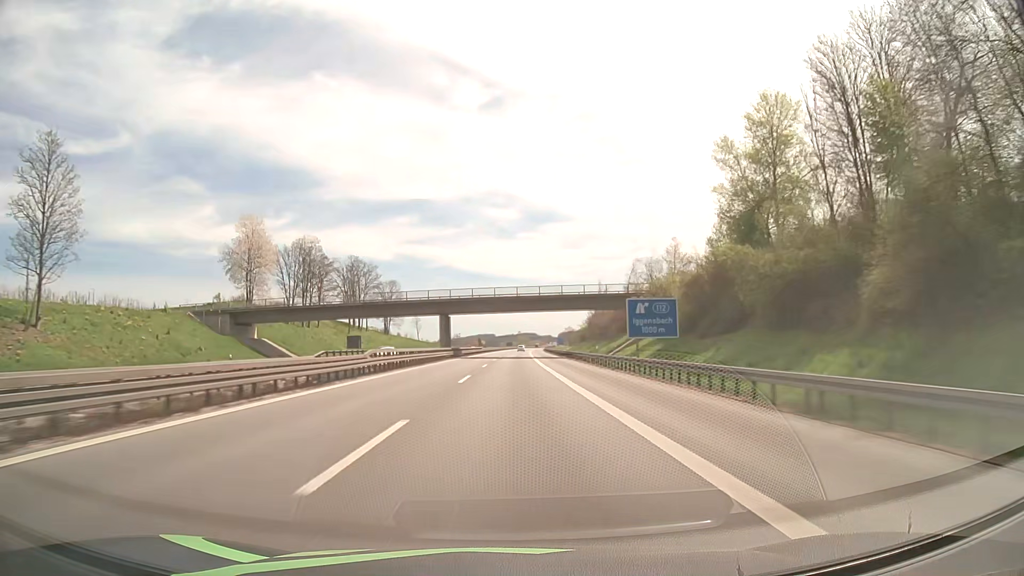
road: motorway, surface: asphalt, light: Day
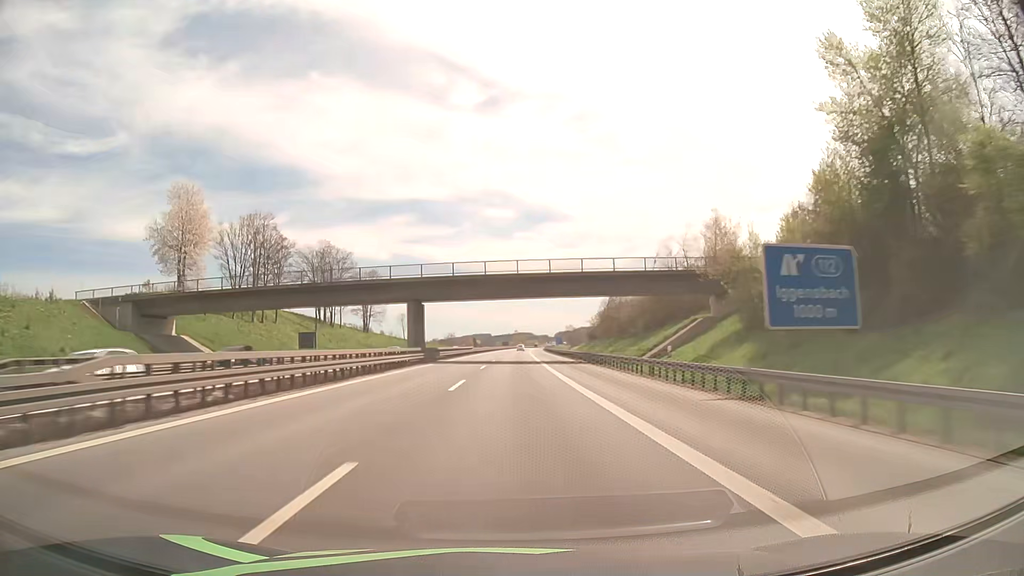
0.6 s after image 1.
(+0.1, +22.9) m; 0°
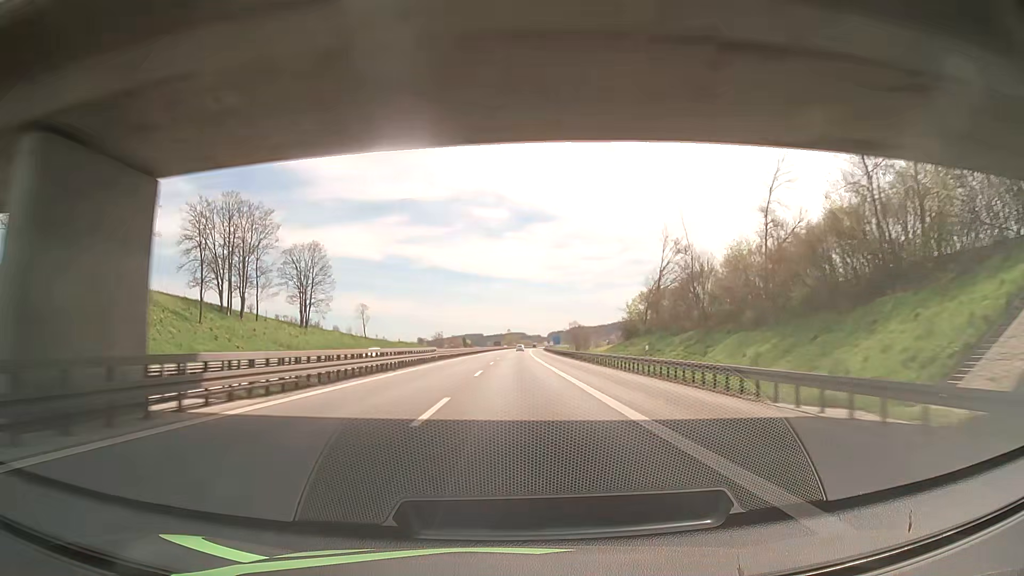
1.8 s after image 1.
(+0.3, +45.9) m; +1°
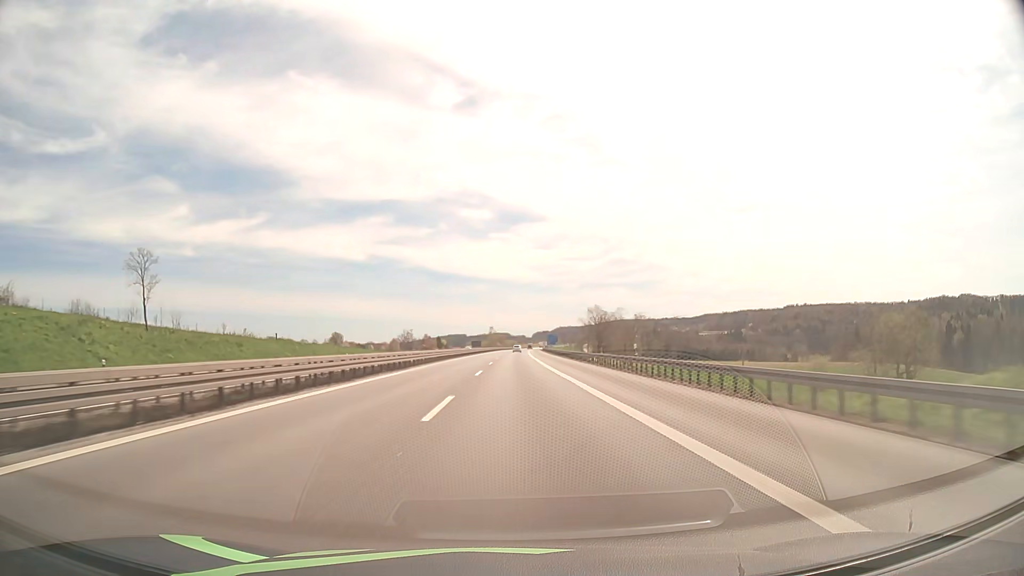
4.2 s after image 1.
(+1.0, +91.7) m; +1°
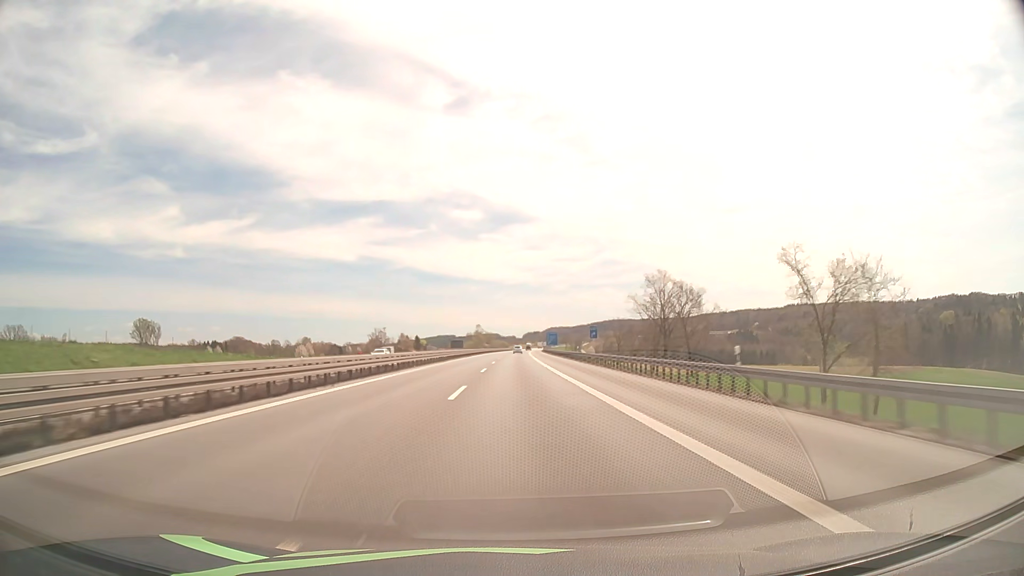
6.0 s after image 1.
(+0.5, +68.9) m; +1°
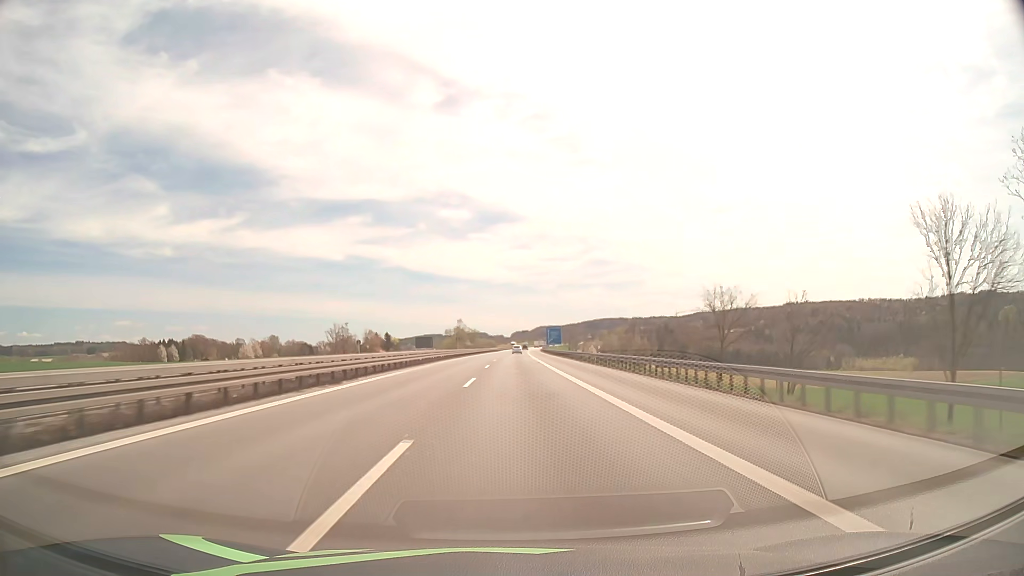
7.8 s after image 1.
(+0.5, +69.1) m; +1°
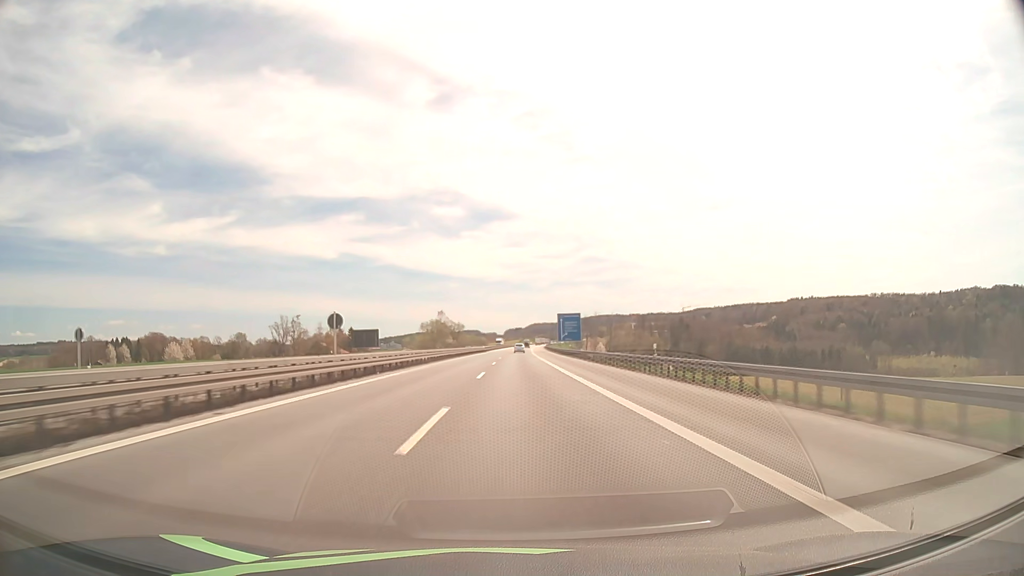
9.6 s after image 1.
(+0.5, +69.1) m; +1°
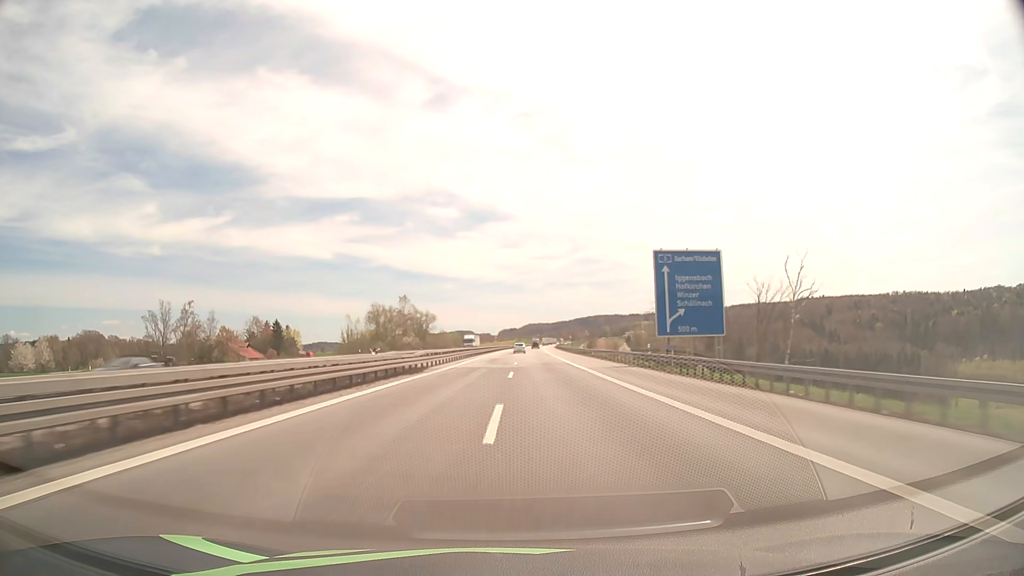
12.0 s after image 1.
(+0.2, +91.4) m; 0°
(0, +10) (0, +20) (0, +30) (0, +40) (0, +50) (0, +60) (0, +70) (+1, +80) (+1, +90) (+1, +100) m
